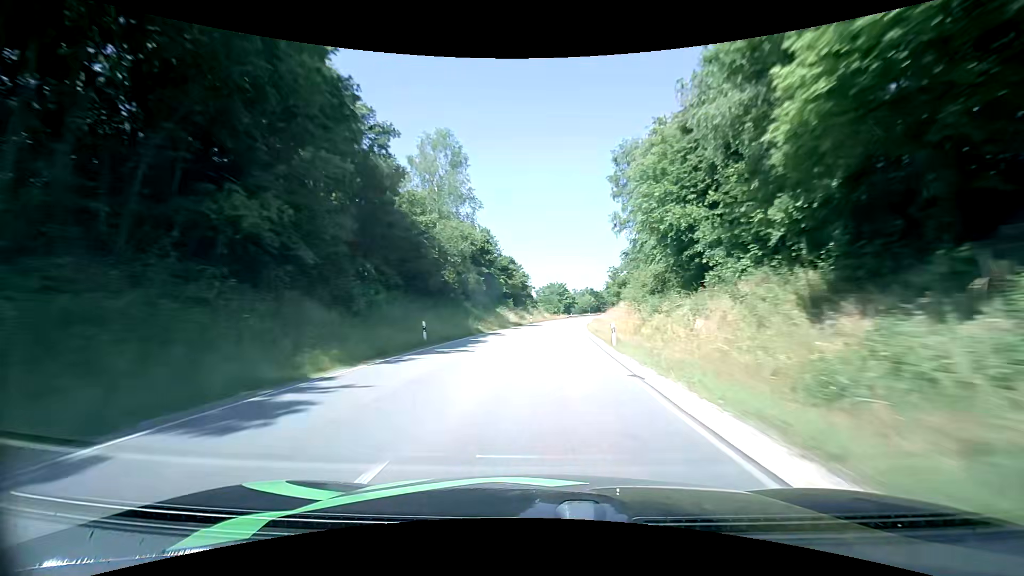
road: primary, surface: asphalt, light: Day
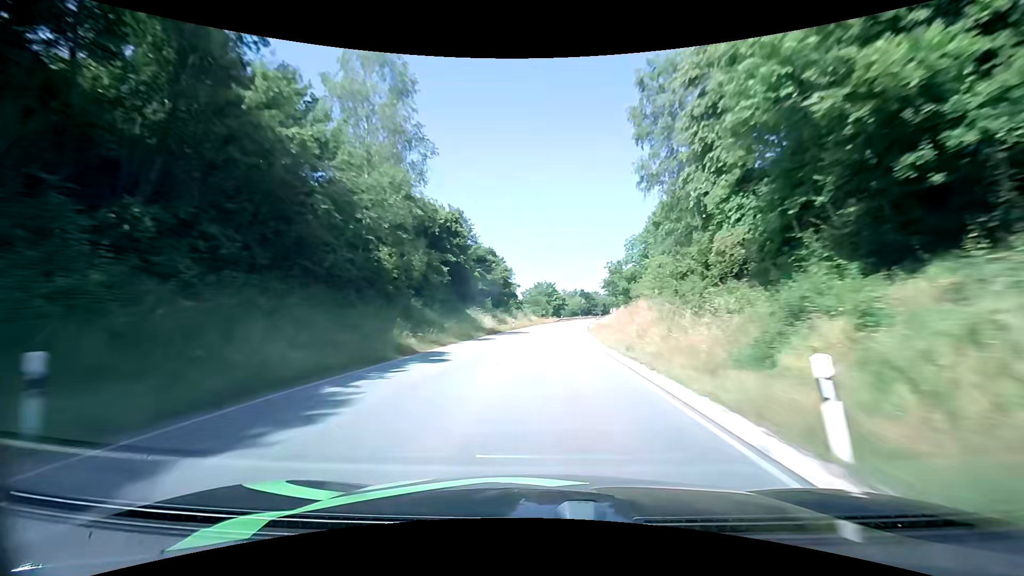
(+0.3, +17.0) m; +2°
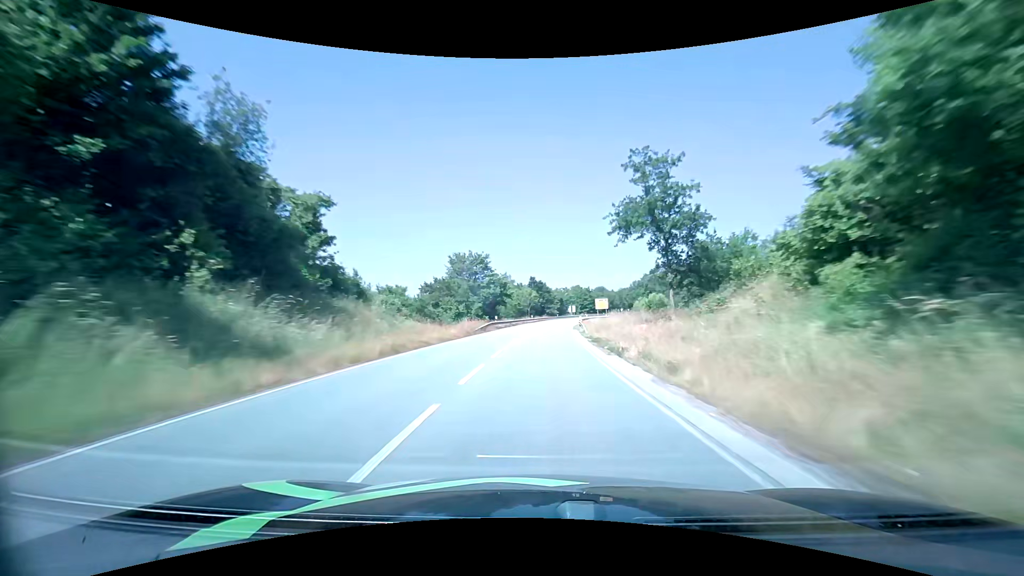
(+3.9, +67.8) m; +6°
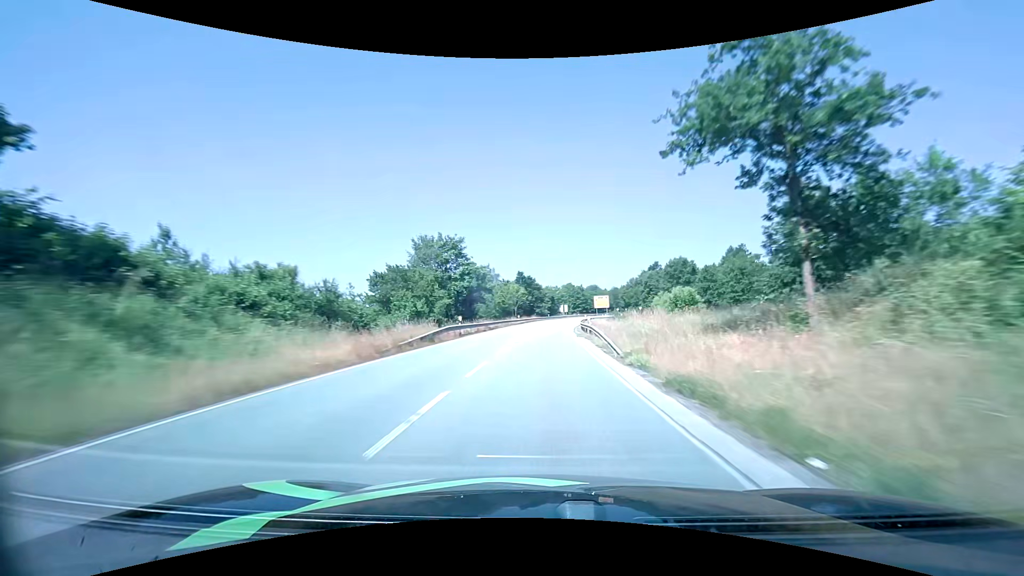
(+0.2, +17.0) m; +1°
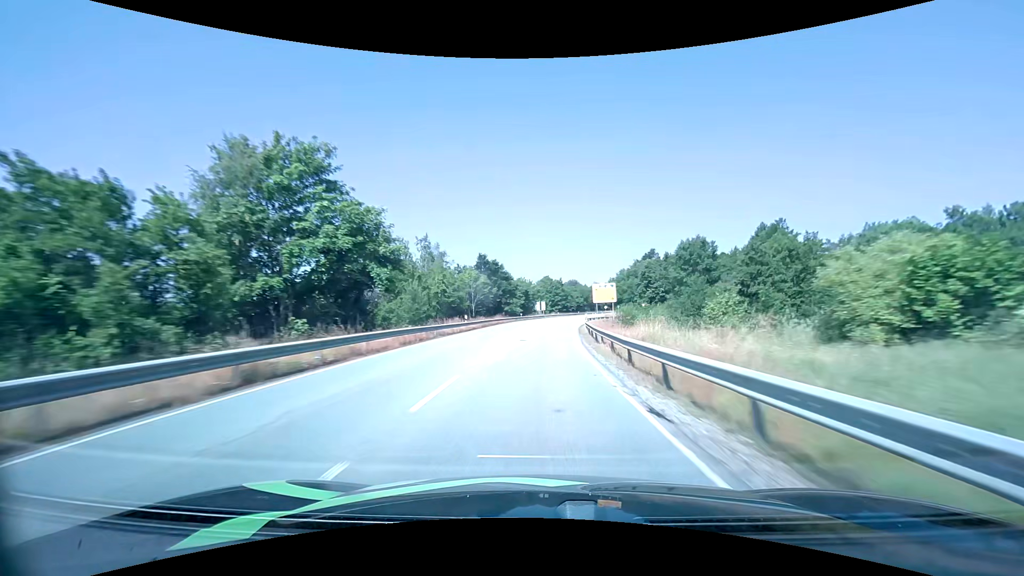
(+0.8, +34.1) m; +3°
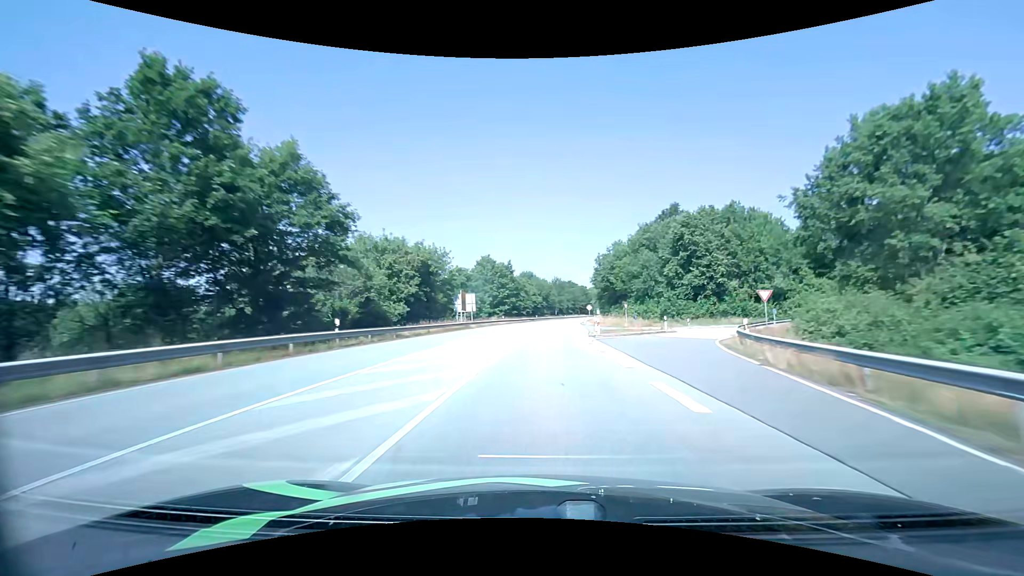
(+3.5, +67.9) m; +6°
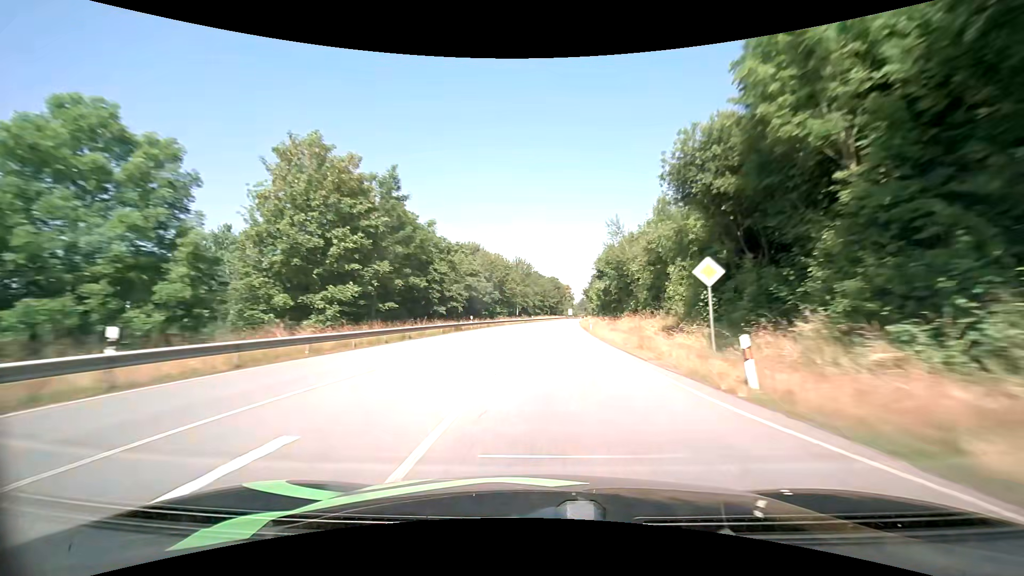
(+2.4, +67.3) m; +4°
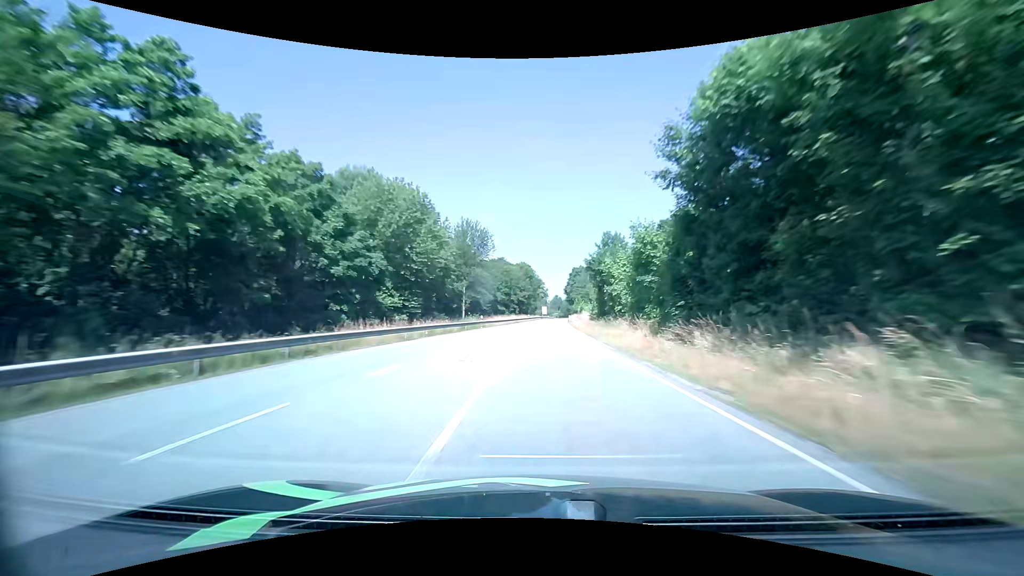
(+1.7, +49.8) m; +3°
(0, +10) (0, +20) (0, +30) (+1, +40) (+1, +50) (+1, +60) (+2, +70) (+2, +80) (+3, +90) (+3, +100) m
